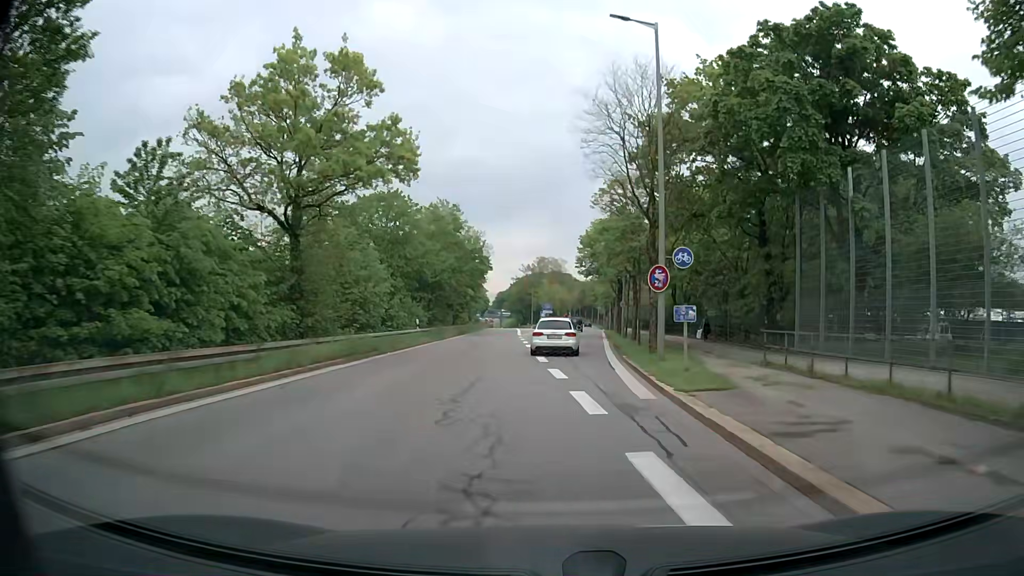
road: secondary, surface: asphalt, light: Day
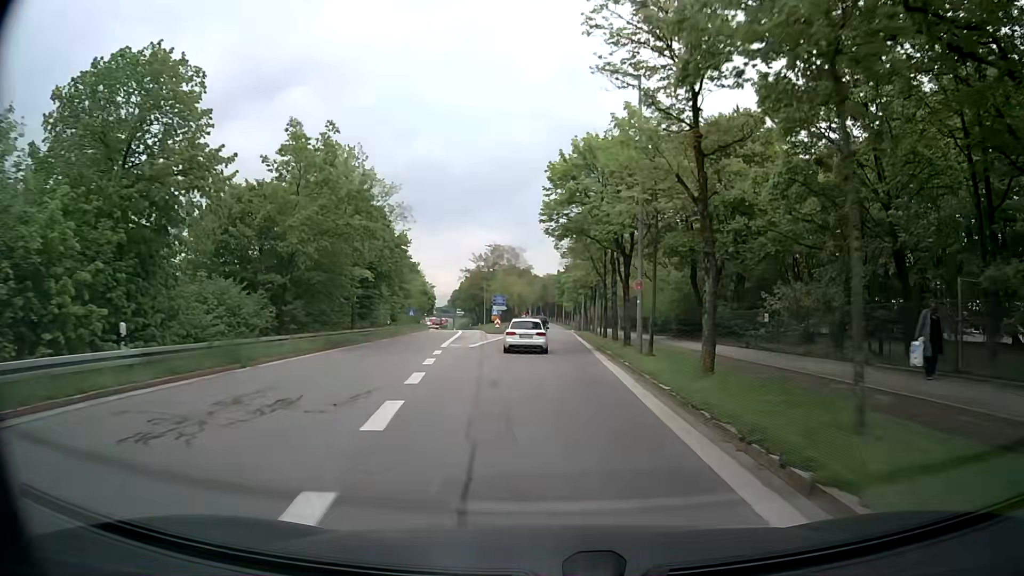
(+0.8, +25.2) m; +4°
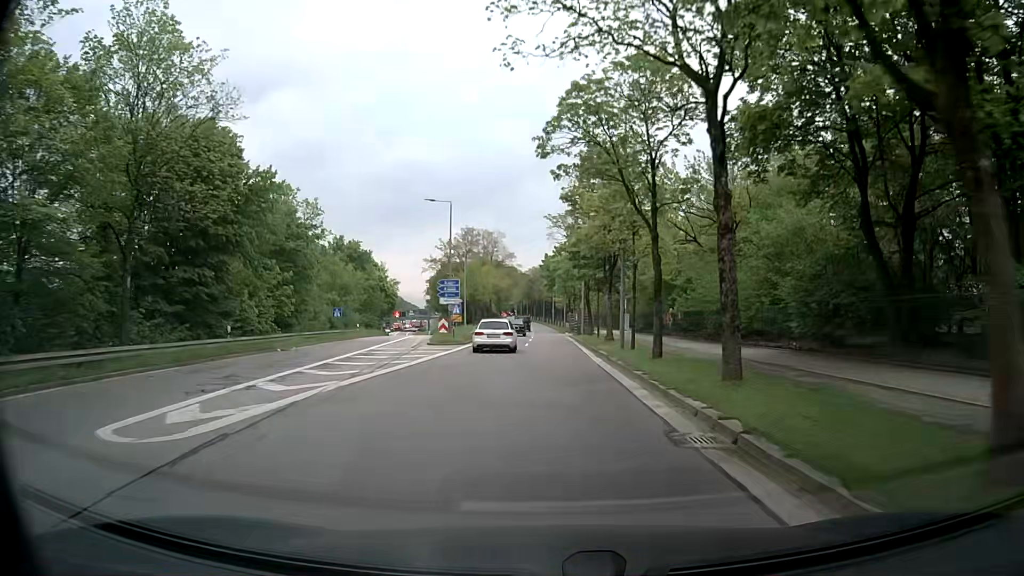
(+0.1, +26.3) m; +1°
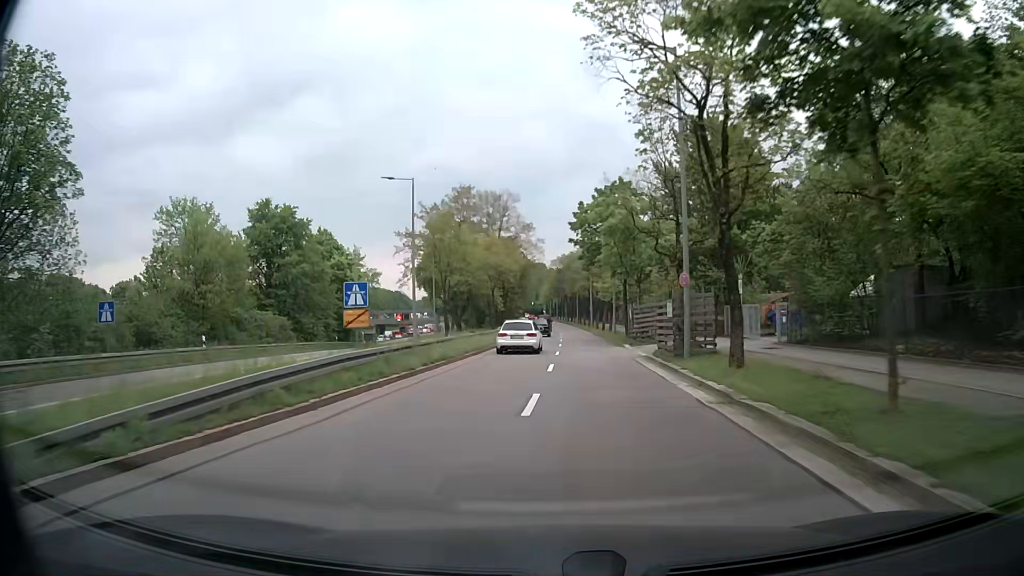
(-0.8, +36.5) m; -4°
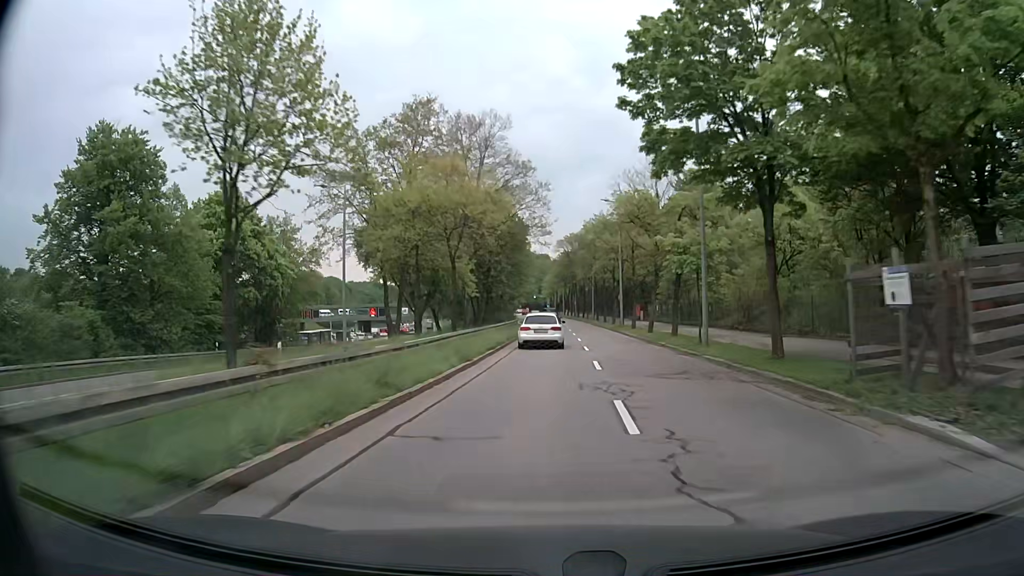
(-0.2, +28.9) m; 0°
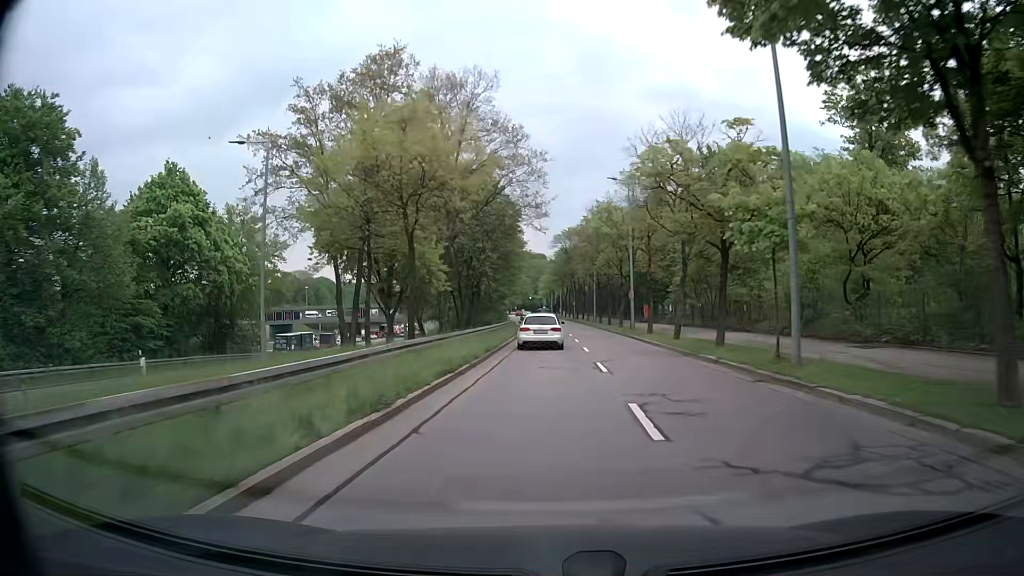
(0.0, +9.4) m; 0°
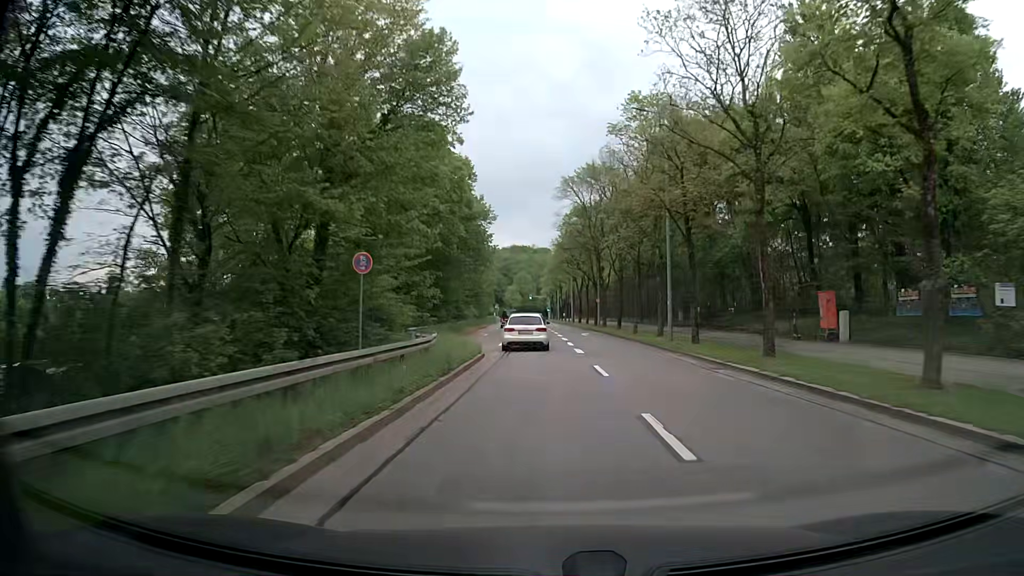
(+0.5, +46.2) m; 0°
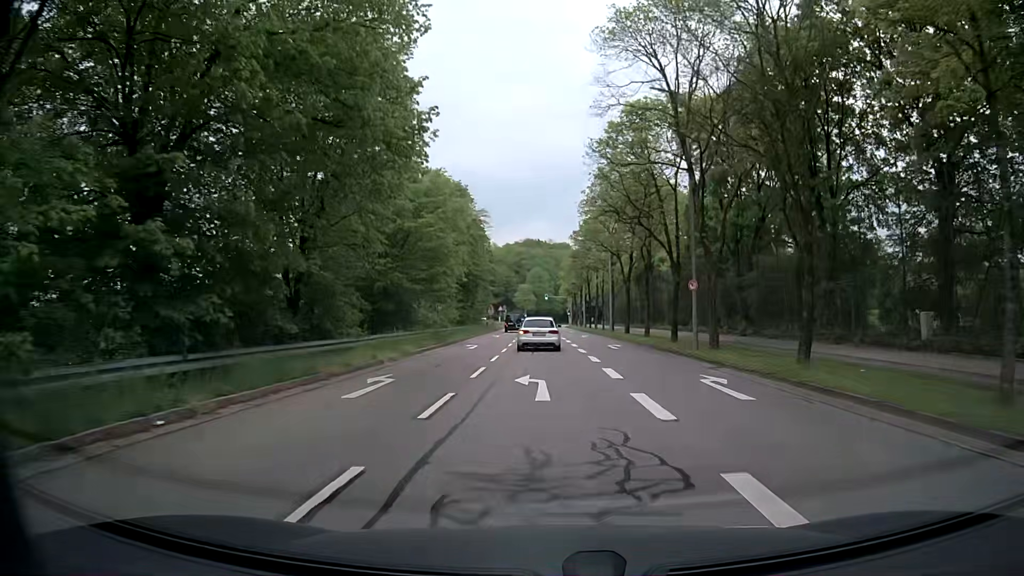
(-0.4, +33.5) m; -2°
(0, +10) (0, +20) (0, +30) (0, +40) (0, +50) (0, +60) (0, +70) (0, +80) (0, +90) (0, +100) m
